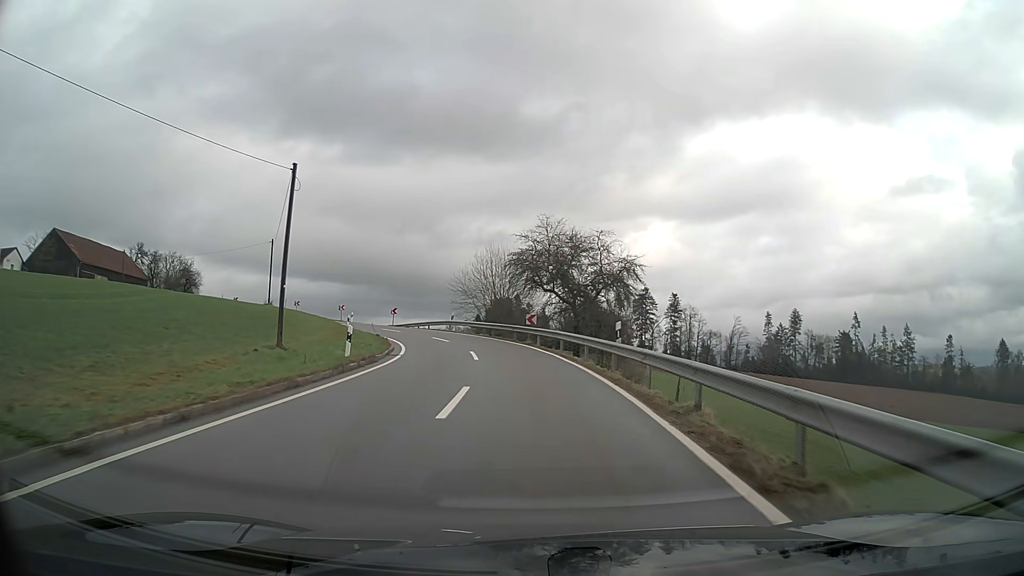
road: tertiary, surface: asphalt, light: Day
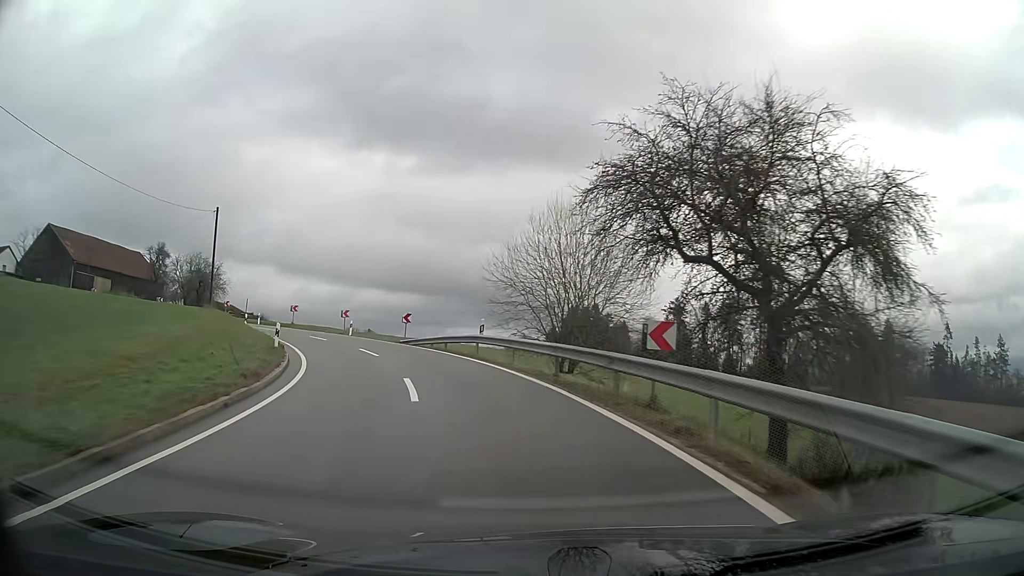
(-1.2, +22.0) m; -9°
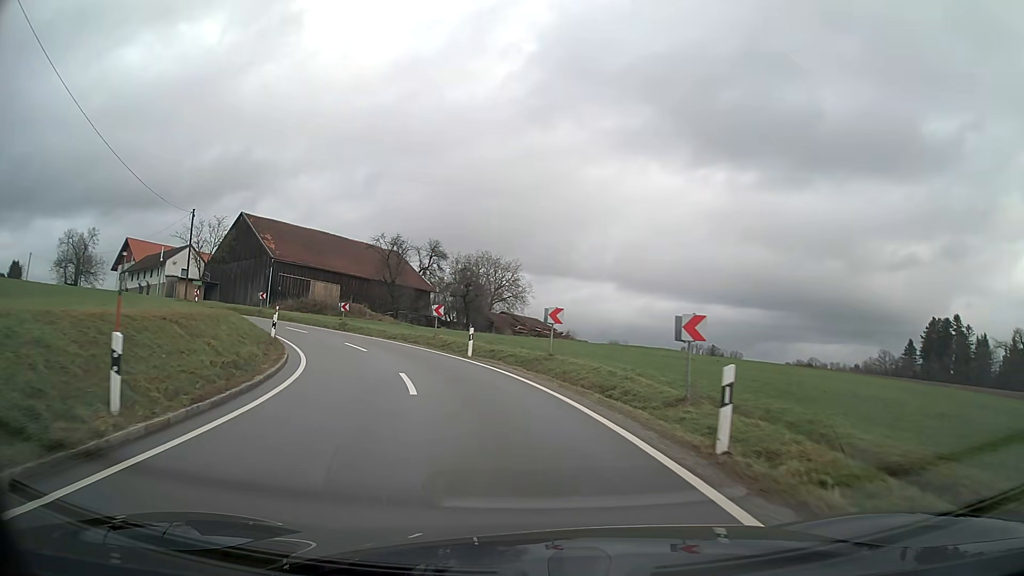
(-8.9, +34.1) m; -29°
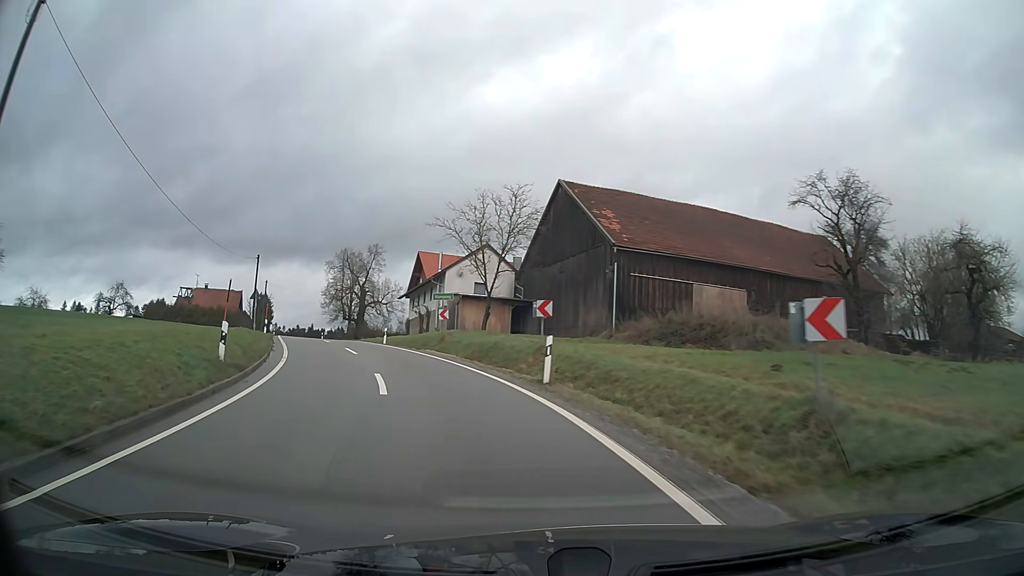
(-10.6, +35.2) m; -35°
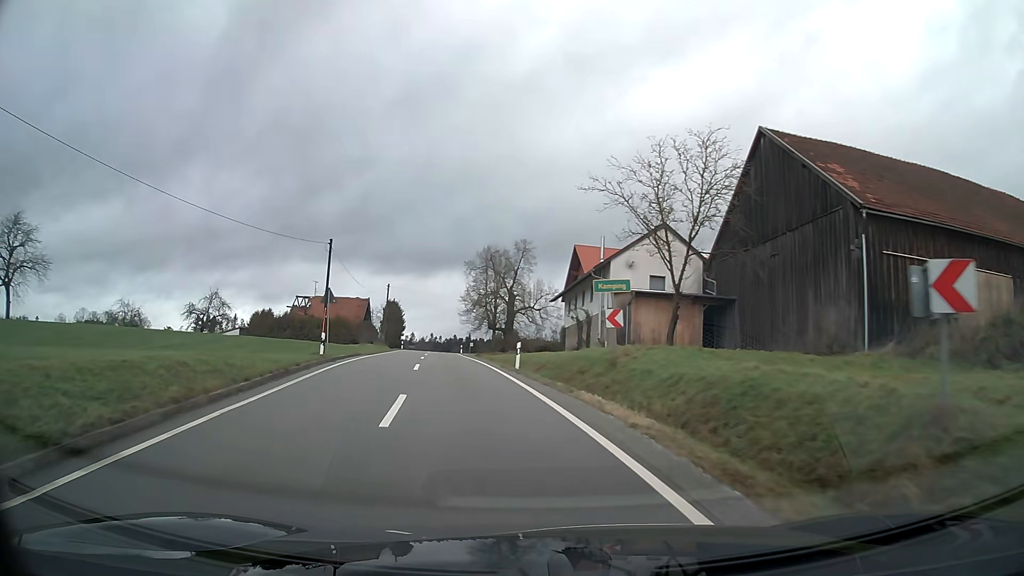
(-1.8, +15.2) m; -13°
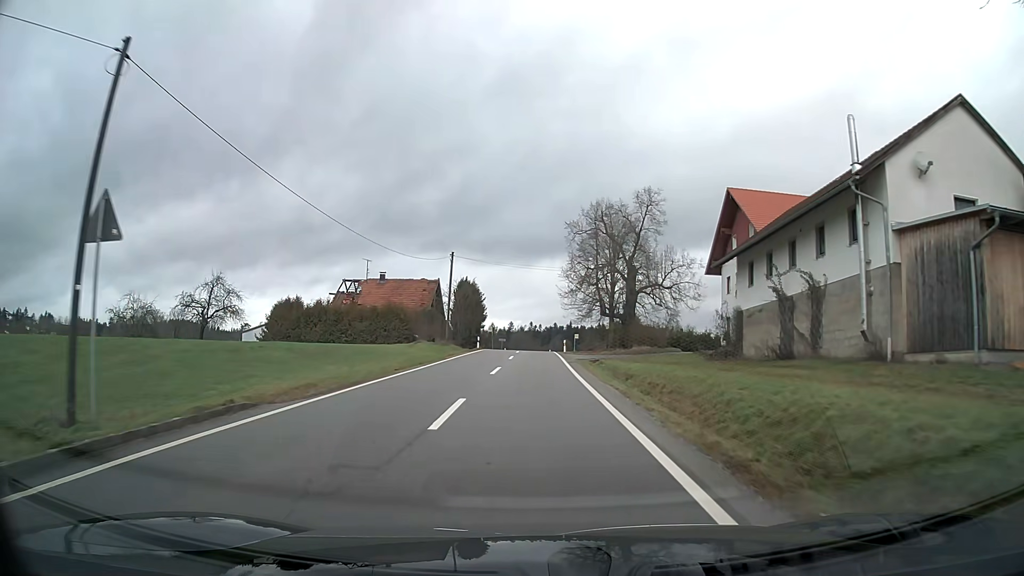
(-1.9, +24.1) m; -6°
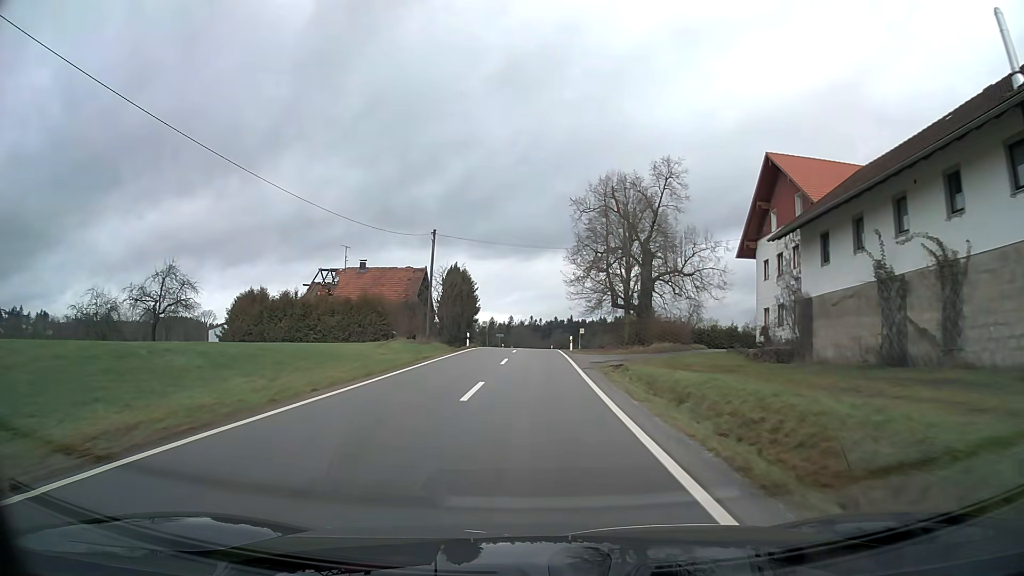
(0.0, +8.8) m; 0°
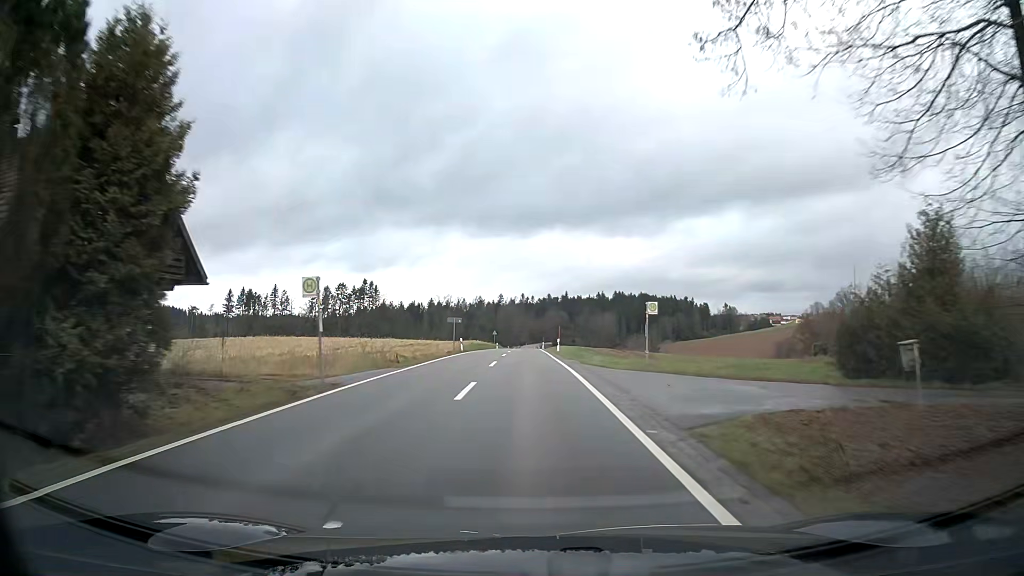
(+0.1, +48.0) m; 0°
